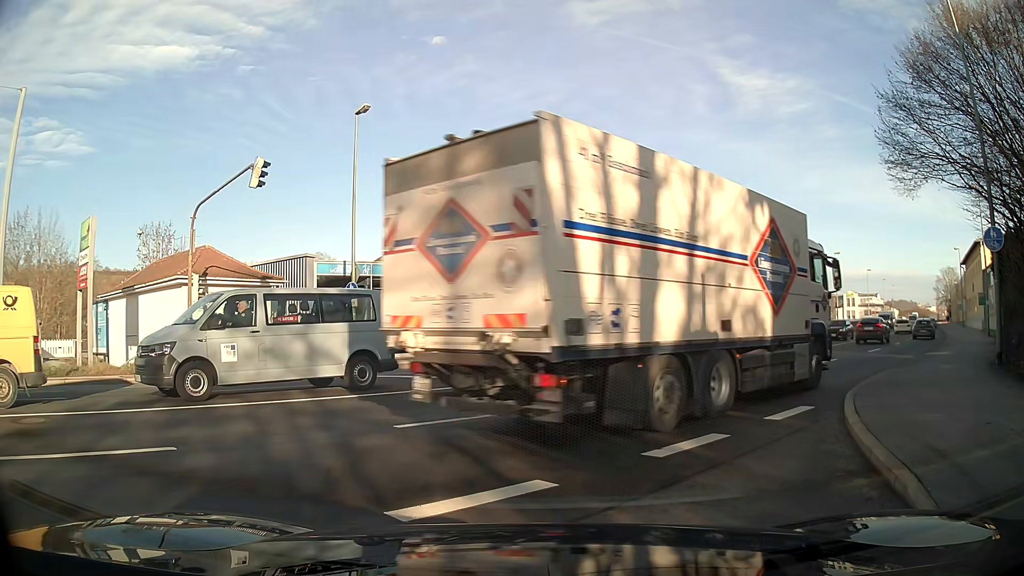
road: tertiary_link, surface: asphalt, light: Day
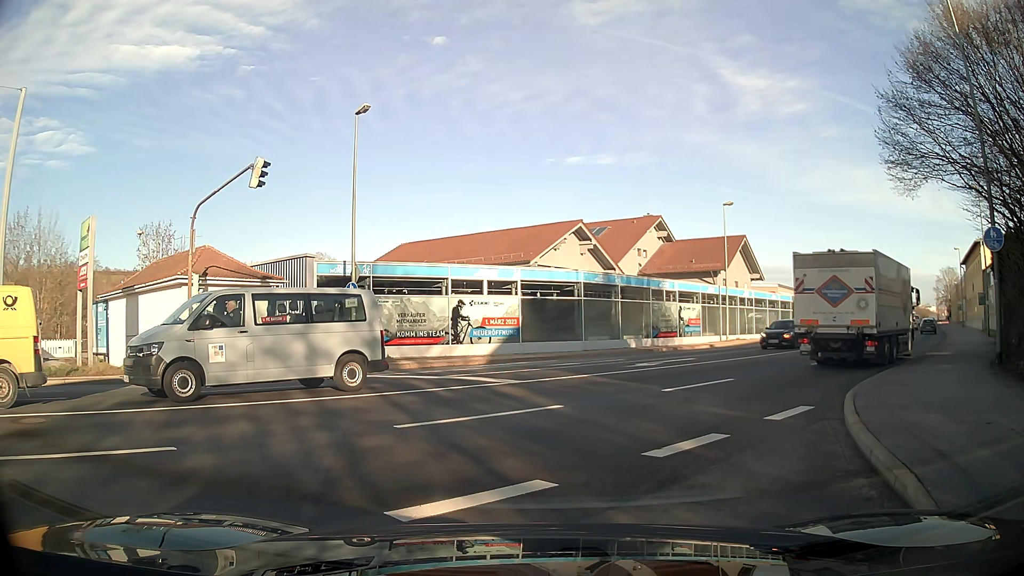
(0.0, 0.0) m; 0°
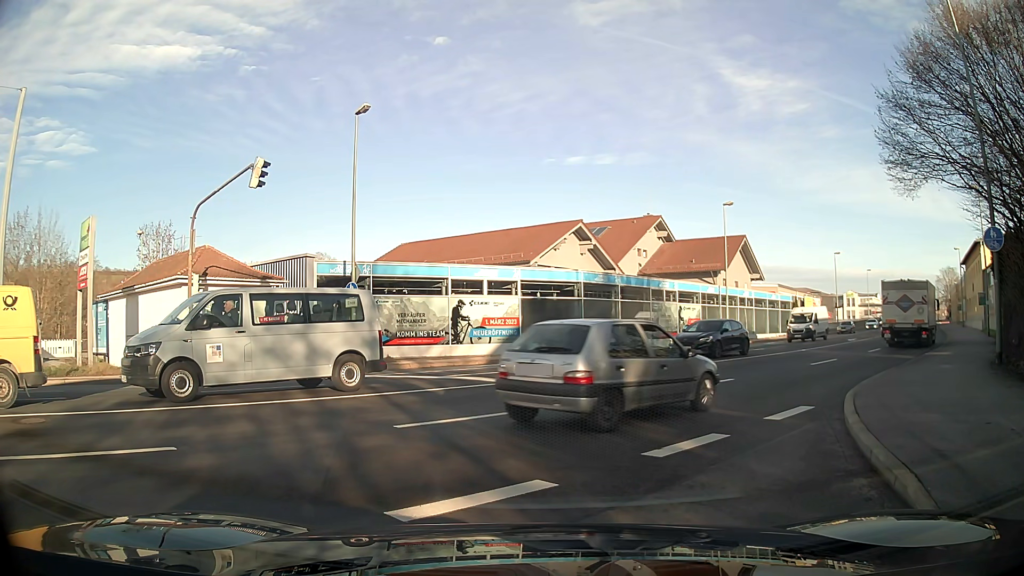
(0.0, 0.0) m; 0°
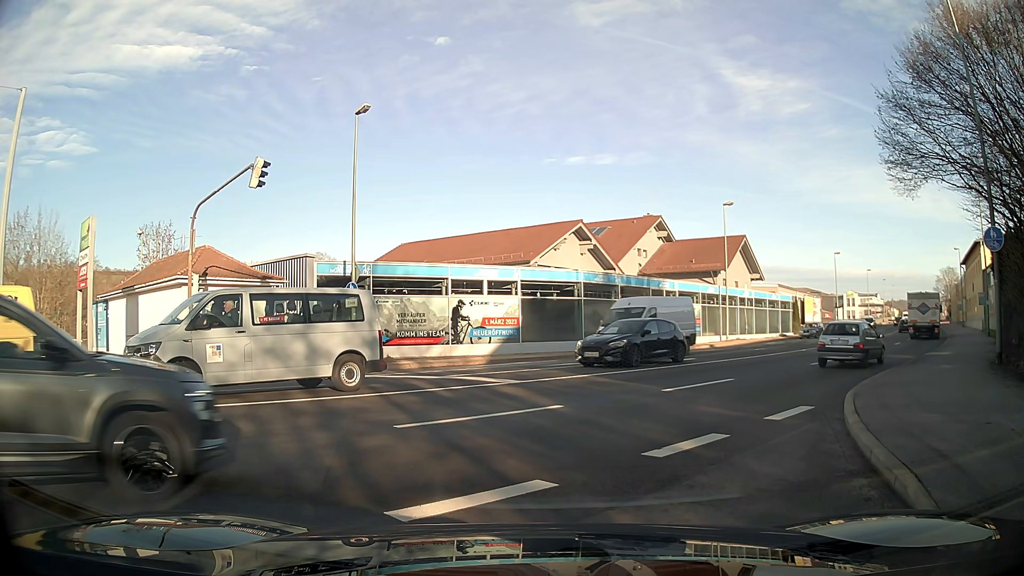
(0.0, 0.0) m; 0°
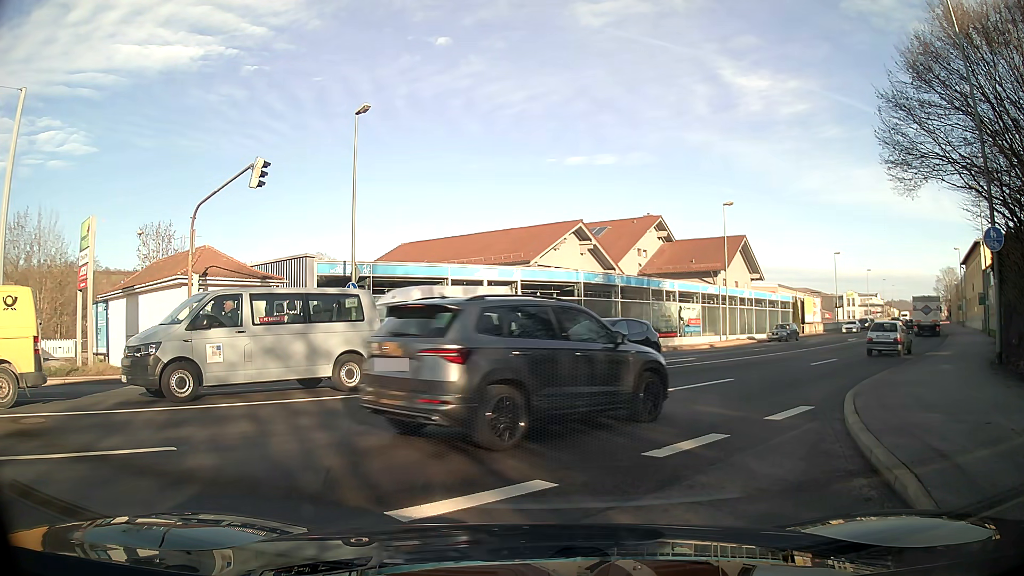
(0.0, 0.0) m; 0°
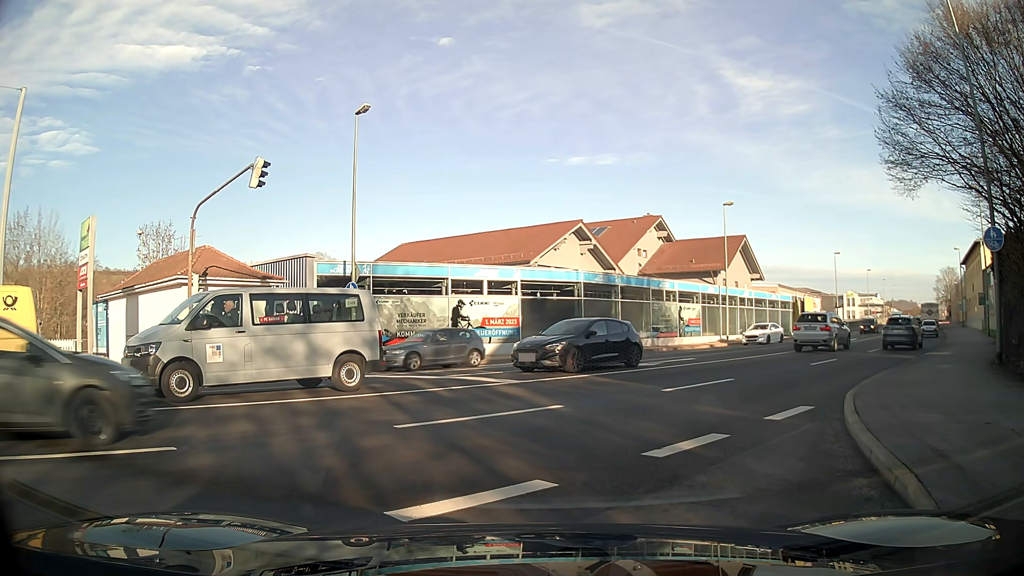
(0.0, 0.0) m; 0°
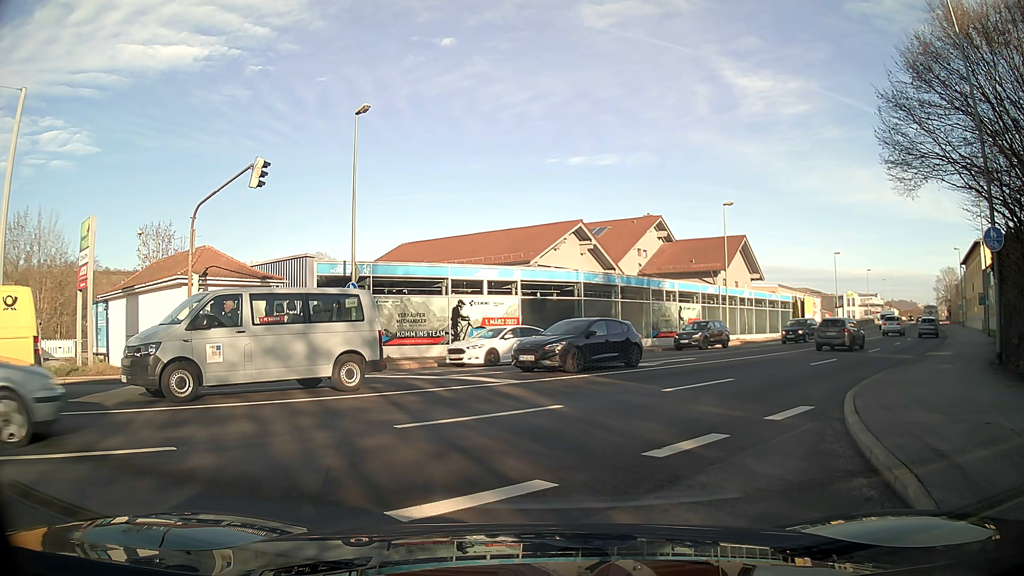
(0.0, 0.0) m; 0°
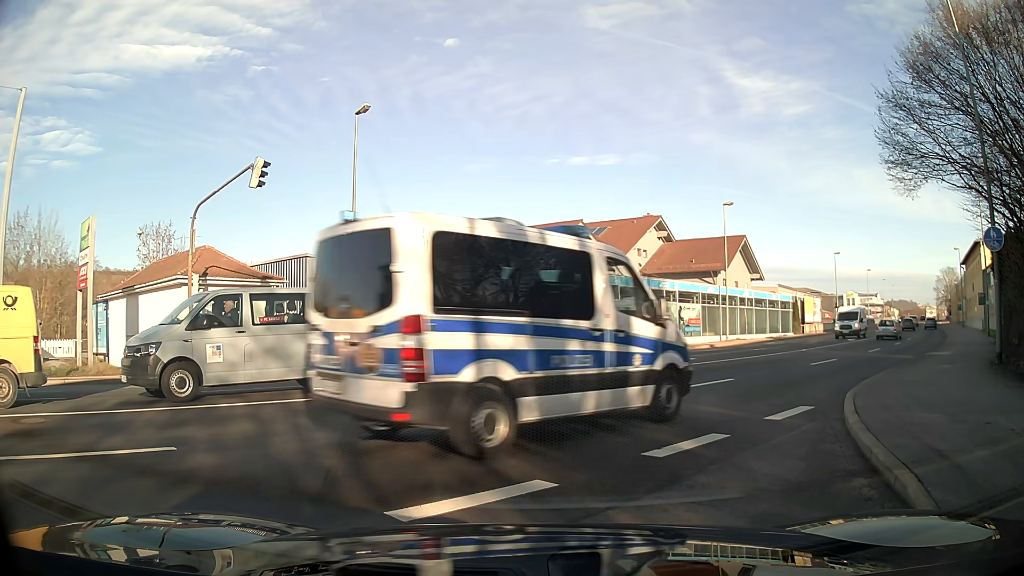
(0.0, 0.0) m; 0°
